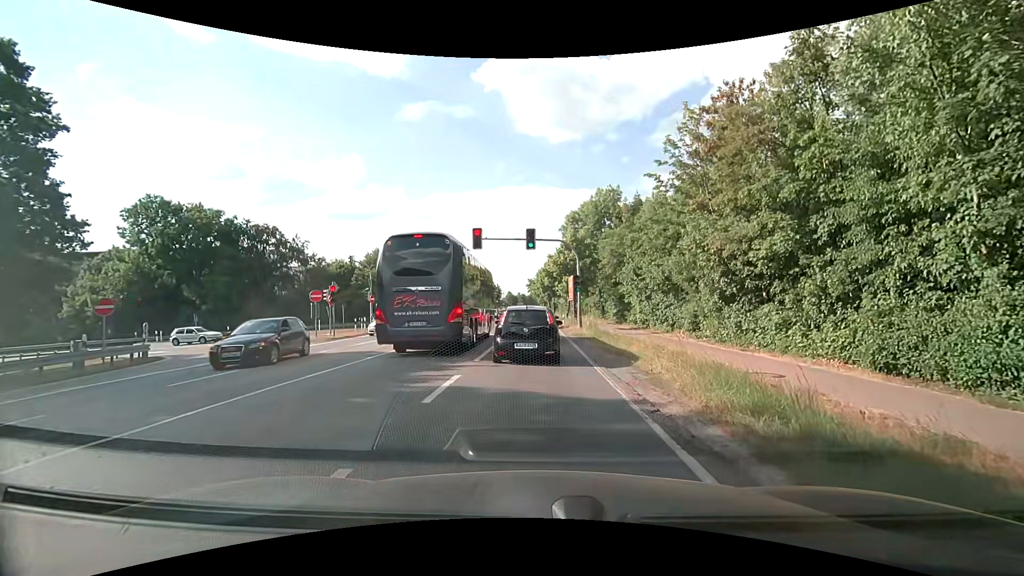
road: secondary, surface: asphalt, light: Day
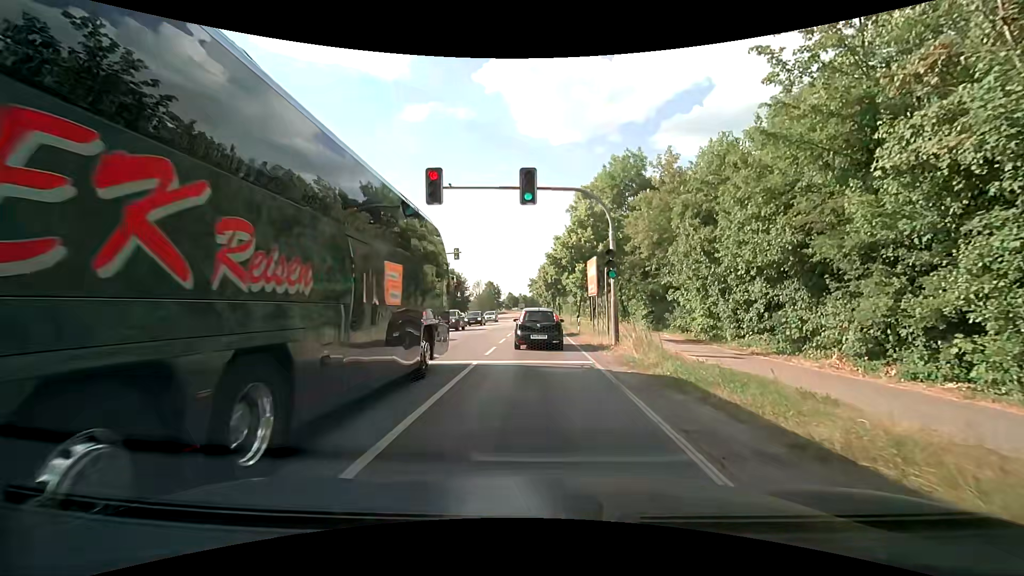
(+0.1, +14.7) m; +1°
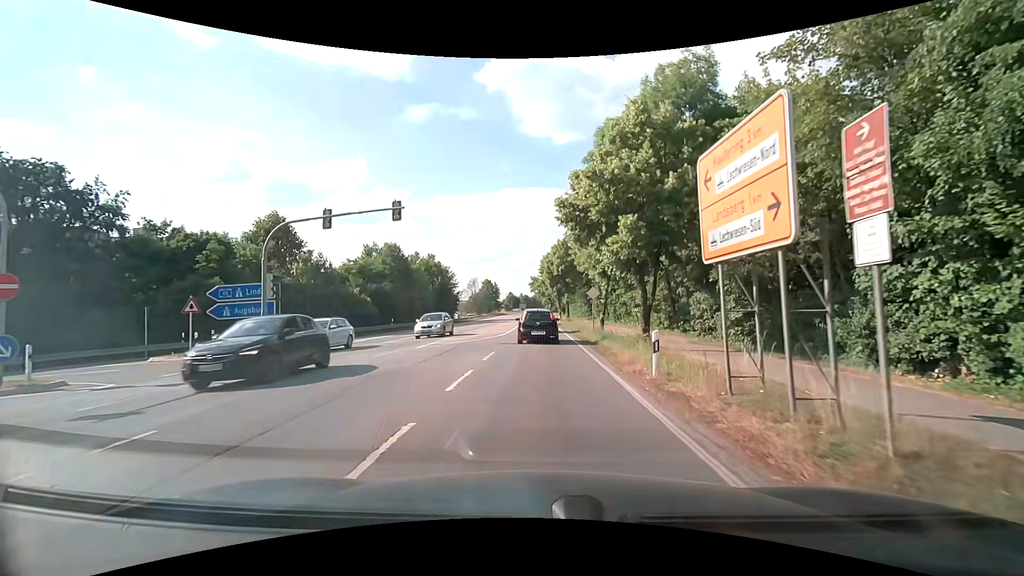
(-0.1, +18.5) m; -1°
(0, +10) (0, +20) (0, +30) (0, +40) (0, +50) (0, +60) (0, +70) (0, +80) (0, +90) (0, +100) m
